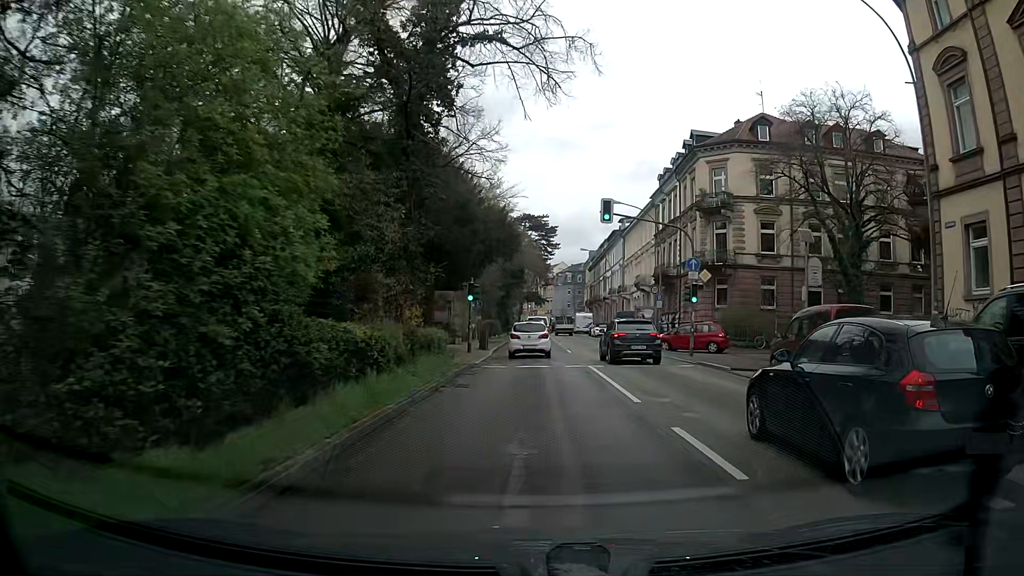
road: primary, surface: asphalt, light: Day
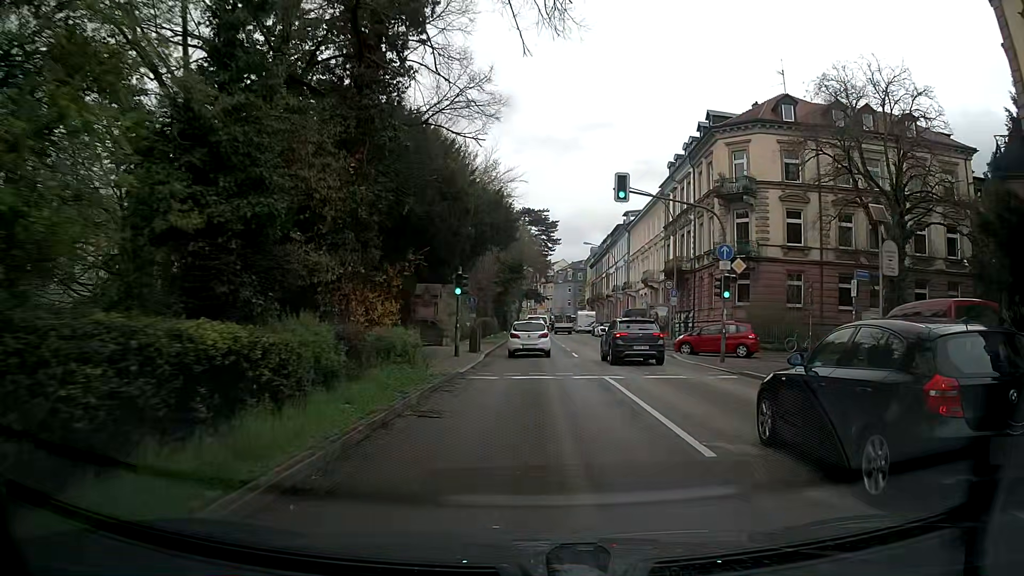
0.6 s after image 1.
(+0.1, +4.9) m; 0°
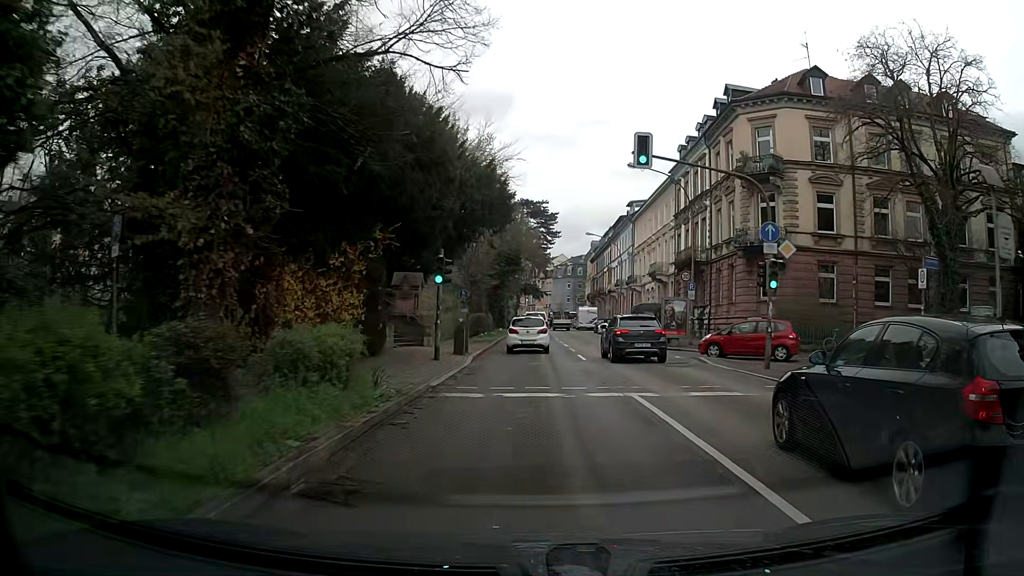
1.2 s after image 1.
(+0.1, +4.9) m; +2°
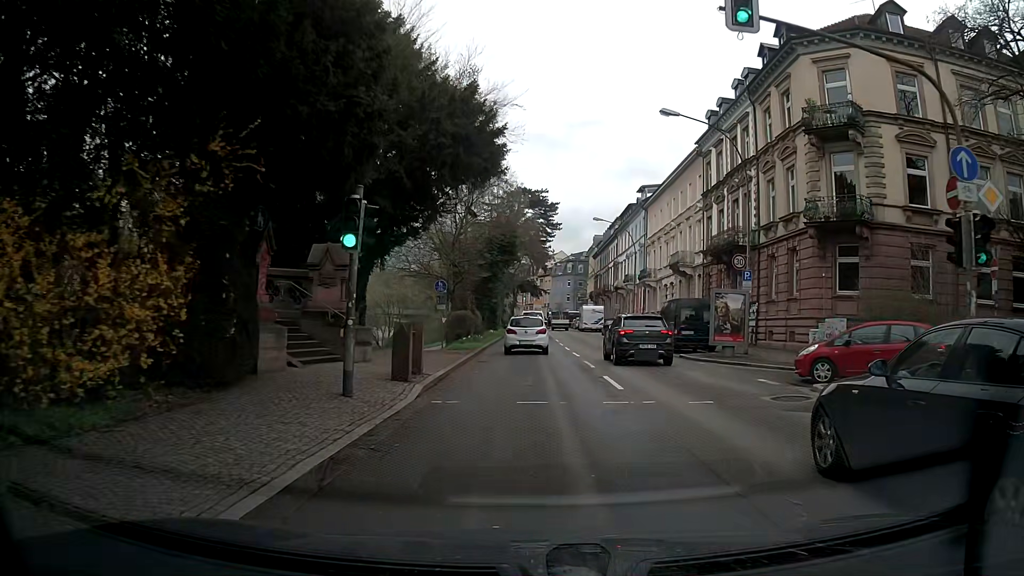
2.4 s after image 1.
(0.0, +9.8) m; -2°
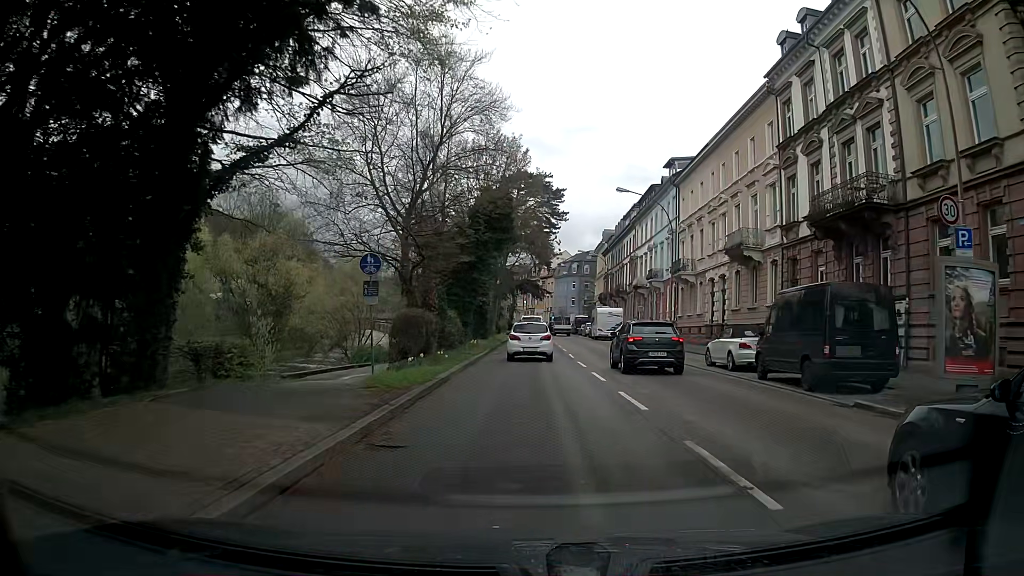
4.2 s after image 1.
(+0.4, +14.4) m; +2°
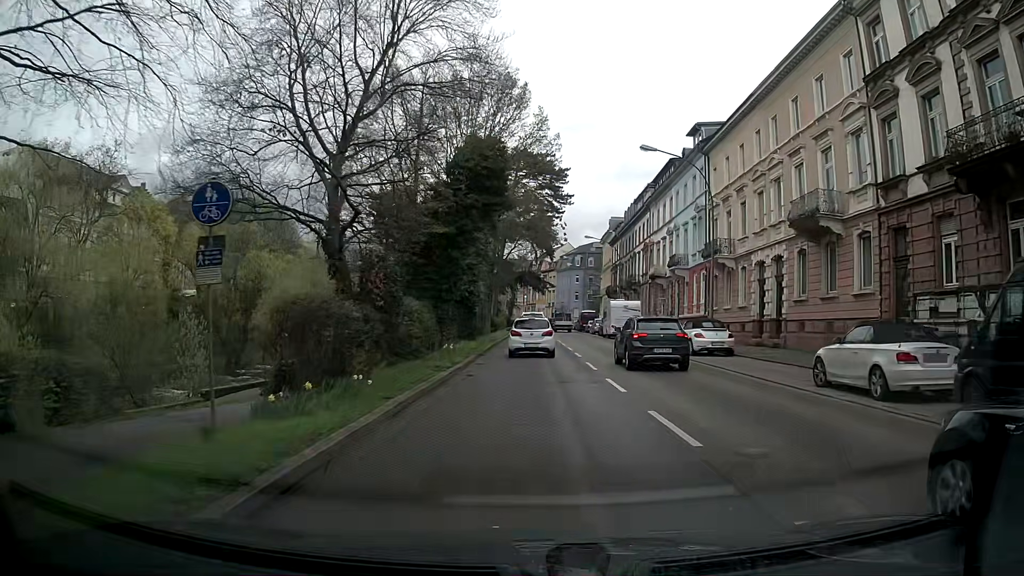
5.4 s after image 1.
(0.0, +9.3) m; -1°
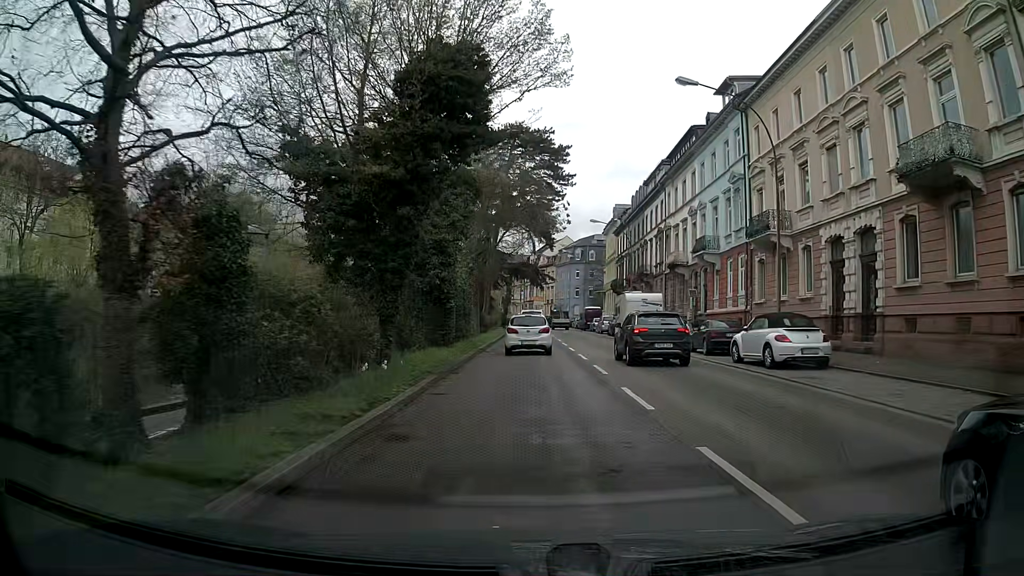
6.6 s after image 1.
(+0.2, +9.2) m; +1°
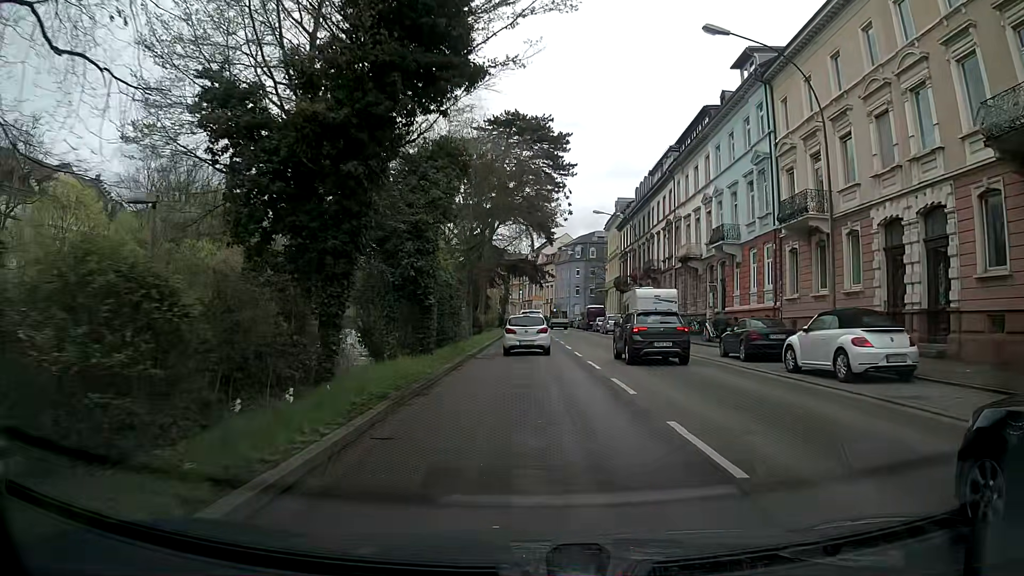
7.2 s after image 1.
(0.0, +4.6) m; -1°
(0, +10) (0, +20) (0, +30) (0, +40) (+1, +50) (+1, +60) (+1, +70) (+1, +80) (+1, +90) (+1, +100) m
